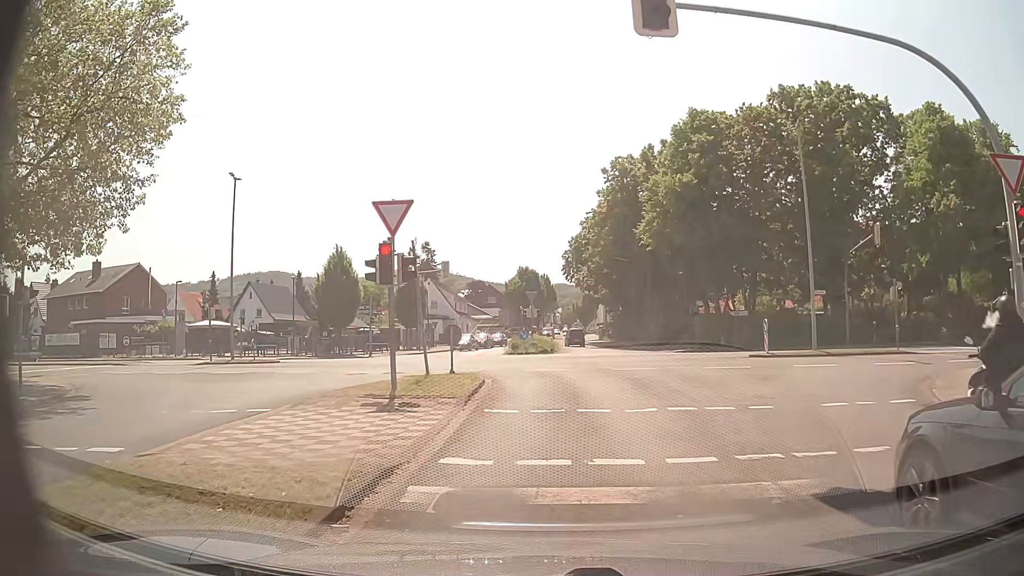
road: unclassified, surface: asphalt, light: Day
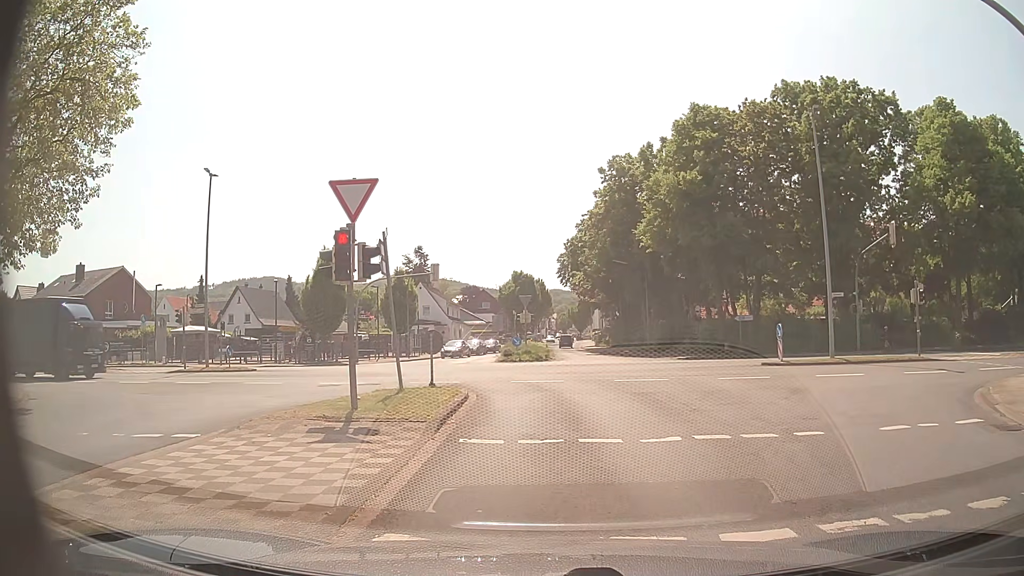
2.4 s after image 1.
(0.0, +2.2) m; +1°
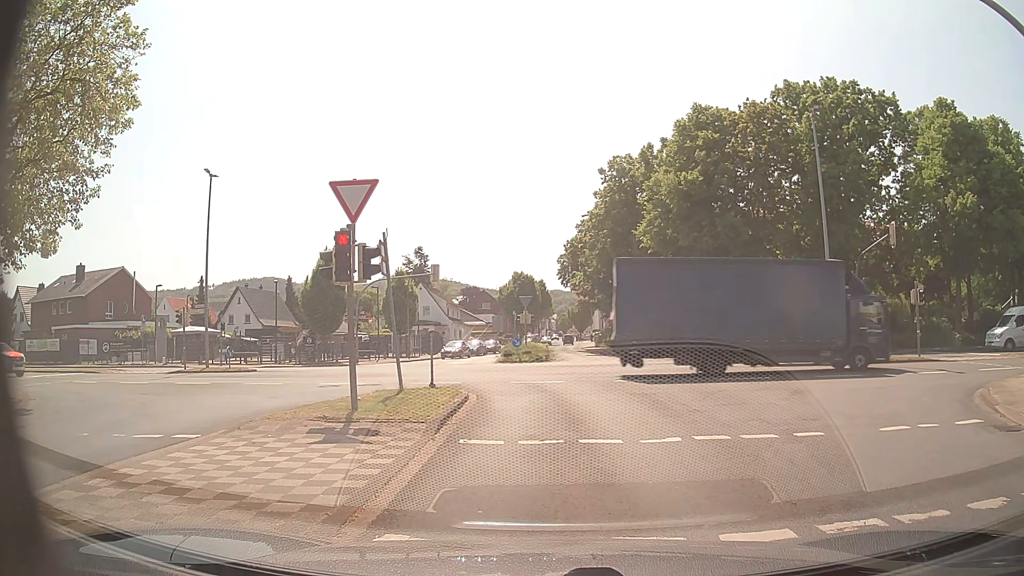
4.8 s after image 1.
(0.0, +0.1) m; 0°
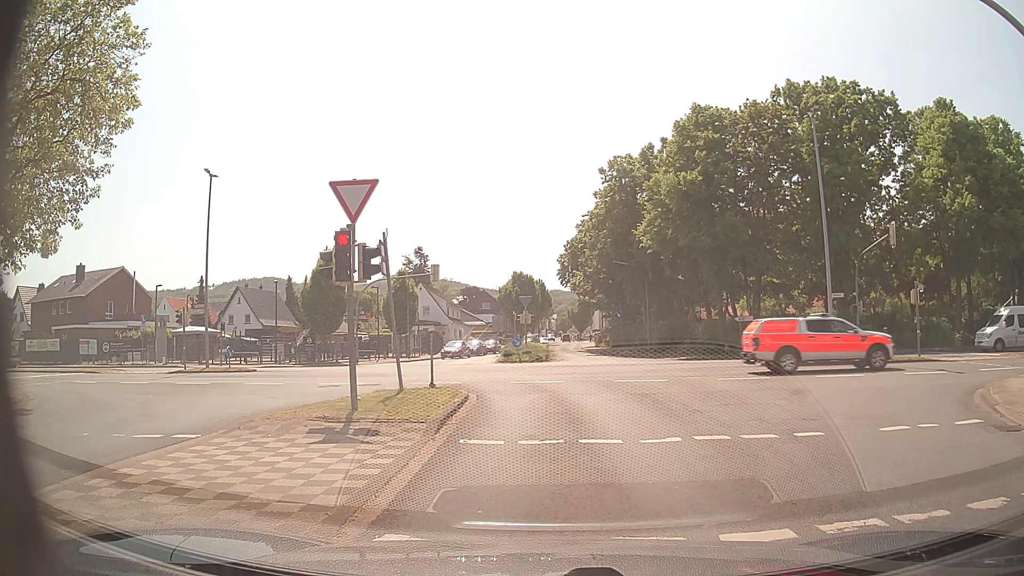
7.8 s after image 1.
(0.0, 0.0) m; 0°
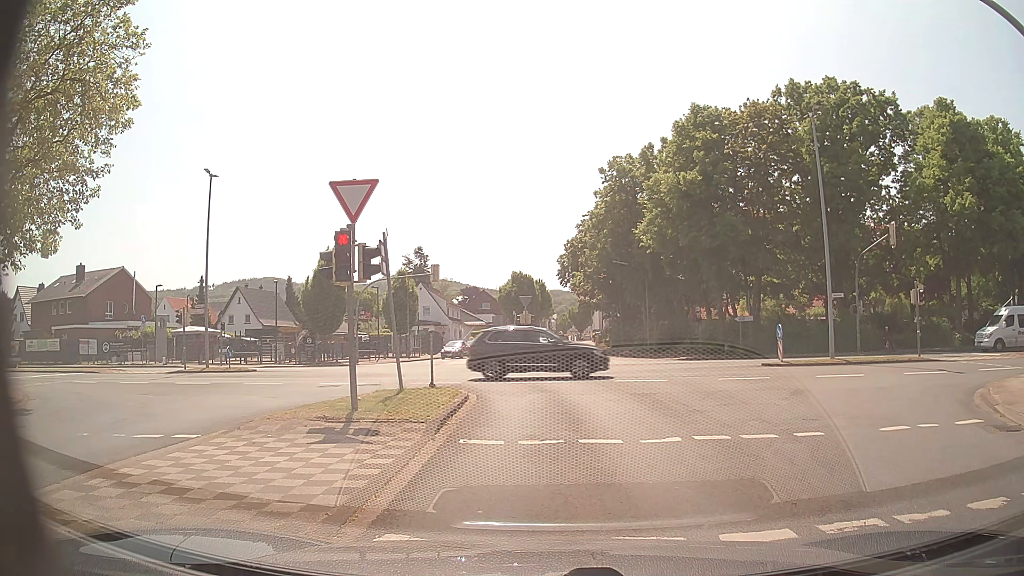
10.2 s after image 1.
(0.0, 0.0) m; 0°
(0, +10) (-1, +20) (-4, +29) (-12, +35) (-22, +38) (-32, +38) (-42, +37) (-52, +37) (-62, +36) (-72, +36) m
